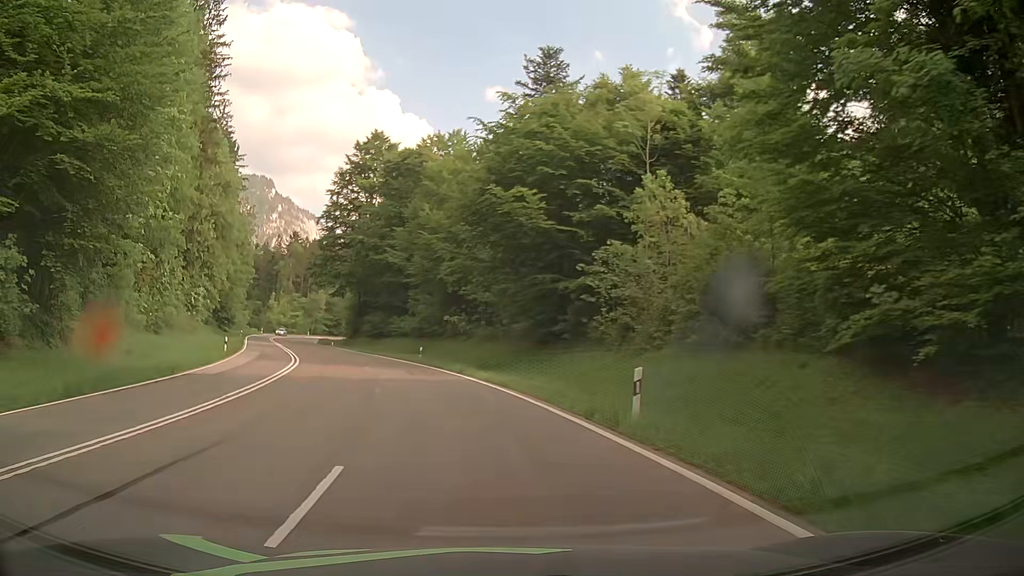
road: primary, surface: asphalt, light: Day
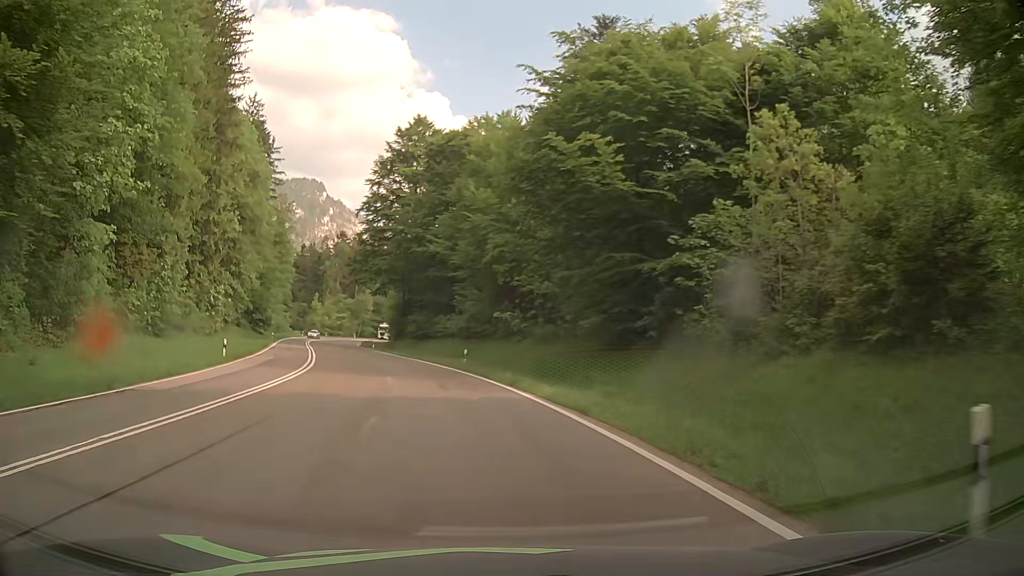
(-0.3, +7.7) m; -5°
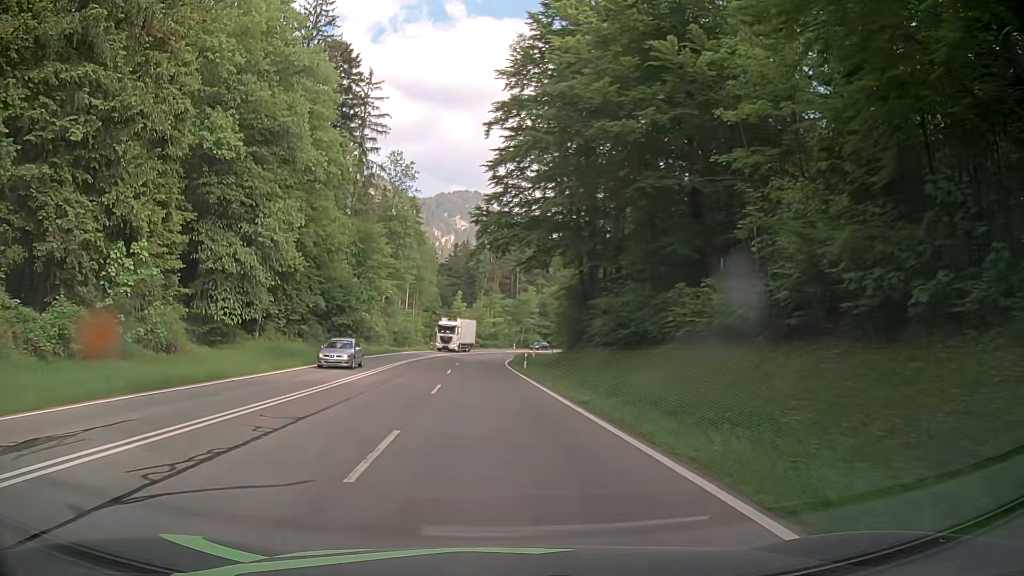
(-5.9, +37.7) m; -15°
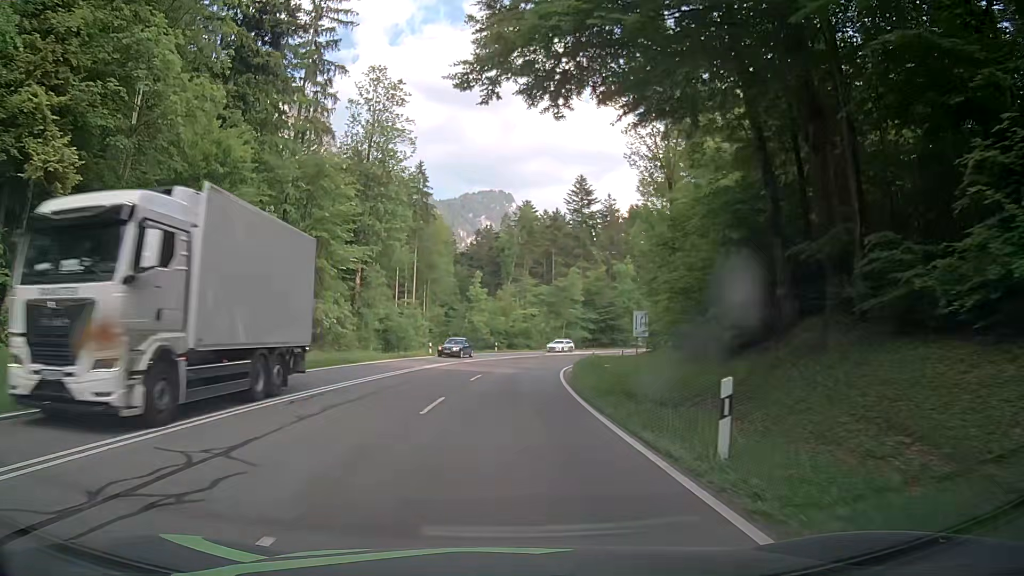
(-0.8, +30.6) m; -2°
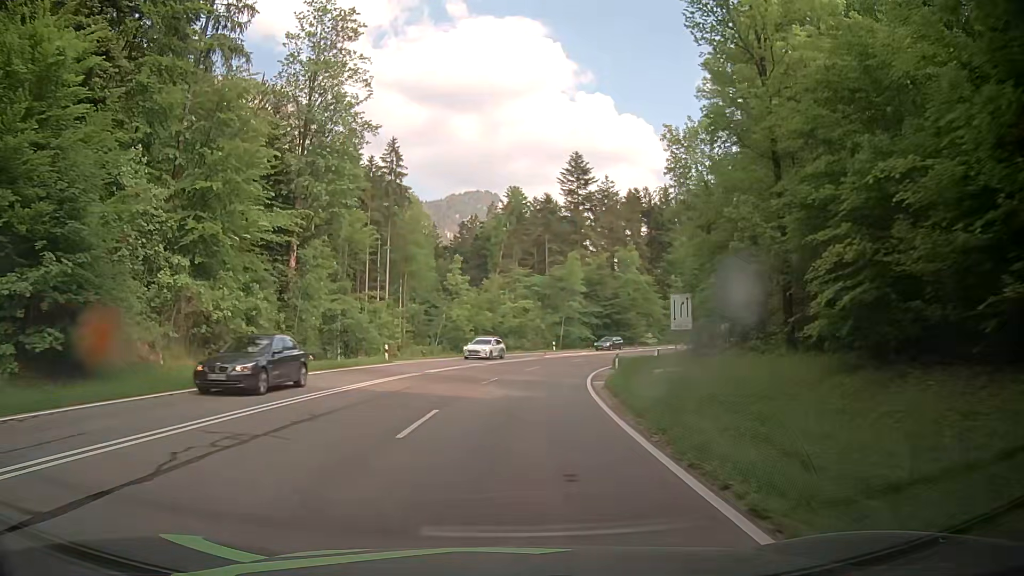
(0.0, +15.3) m; +1°
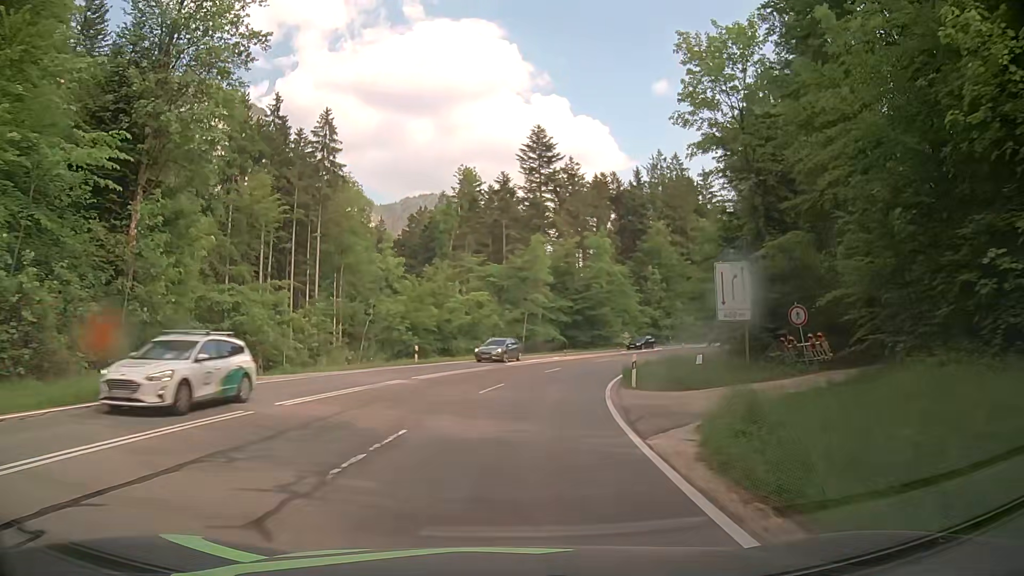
(+0.4, +15.3) m; +3°
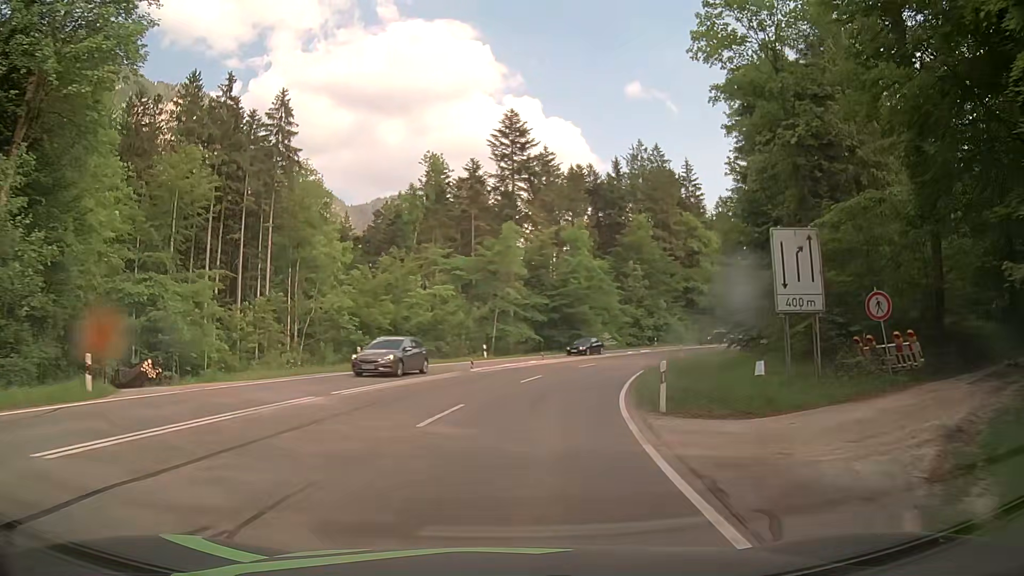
(+0.2, +7.6) m; +2°
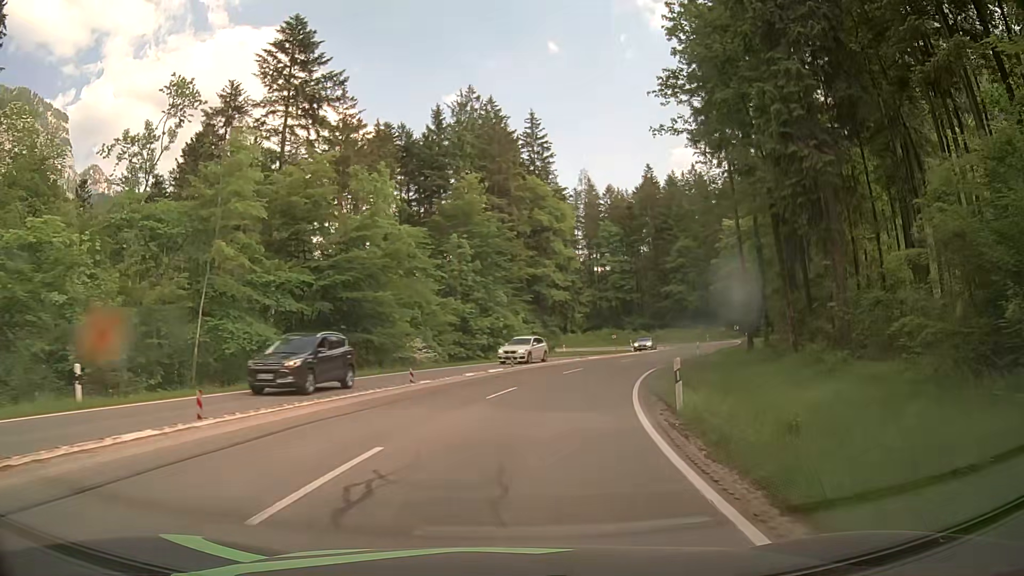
(+4.0, +30.0) m; +16°
(+1, +10) (+2, +20) (+5, +30) (+8, +39) (+12, +48) (+17, +57) (+21, +66) (+25, +75) (+26, +85) (+26, +95) m
